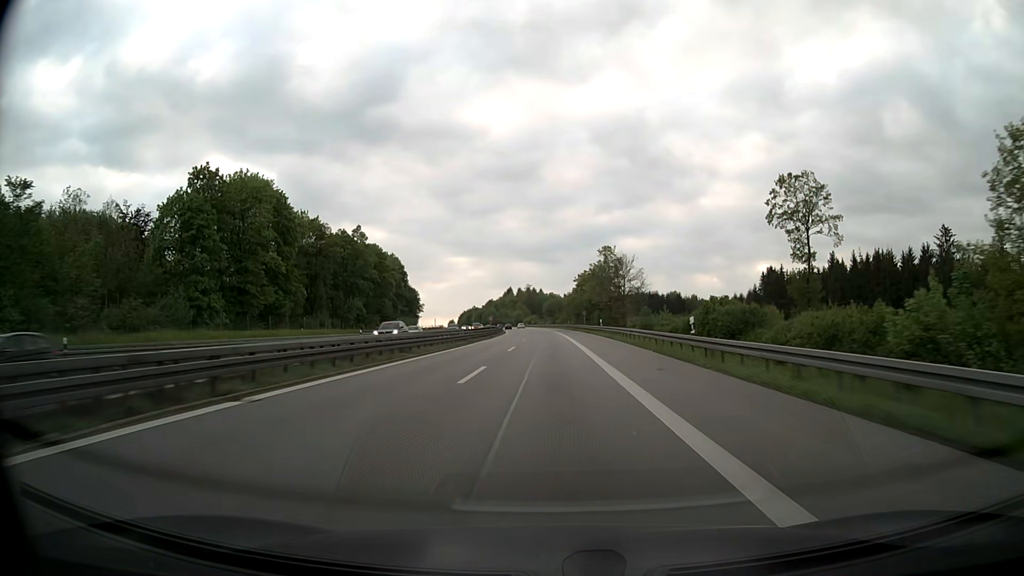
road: motorway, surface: asphalt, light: Day
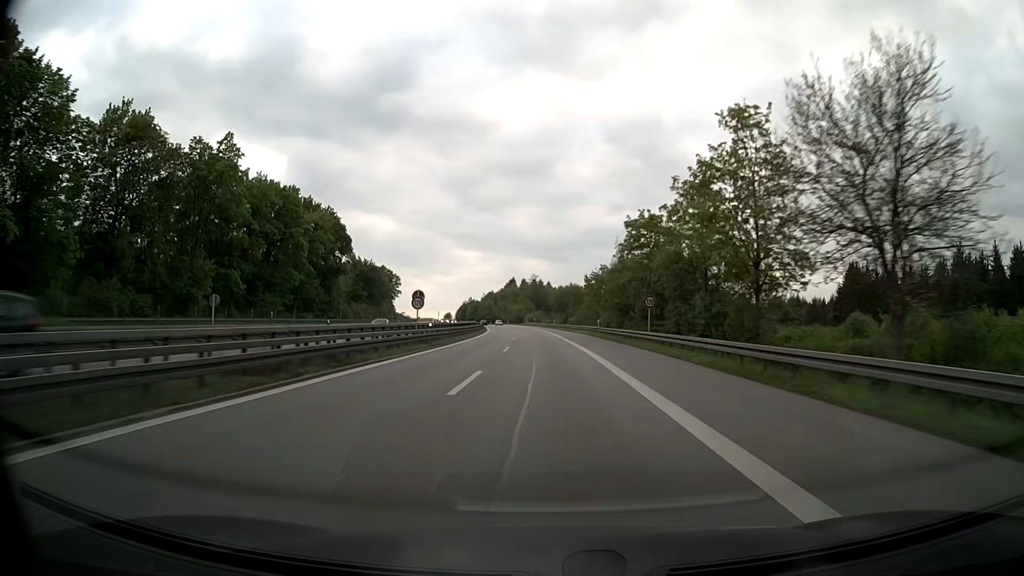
(-0.1, +57.0) m; 0°
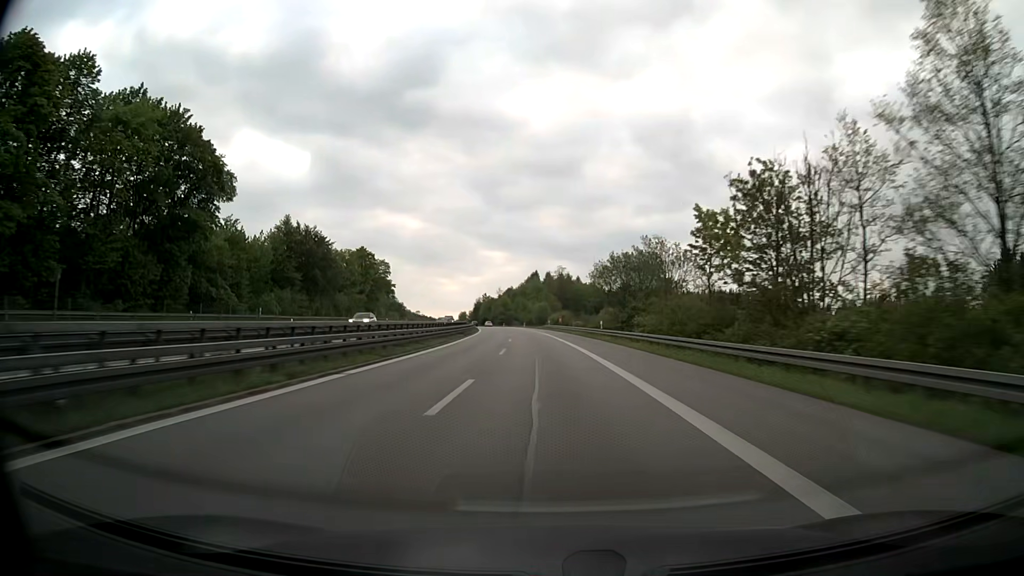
(-1.1, +57.1) m; -2°
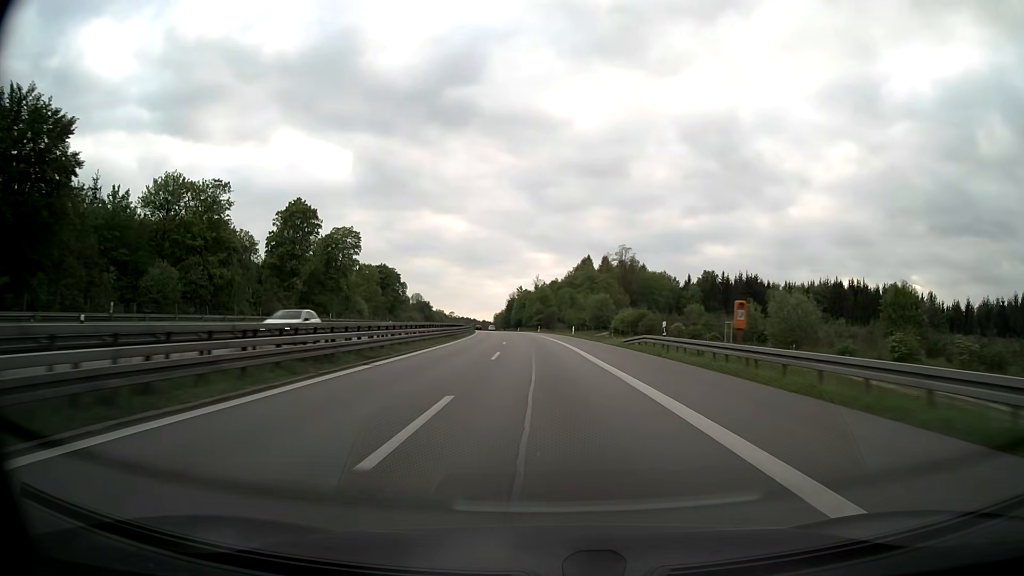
(-2.4, +76.1) m; -4°
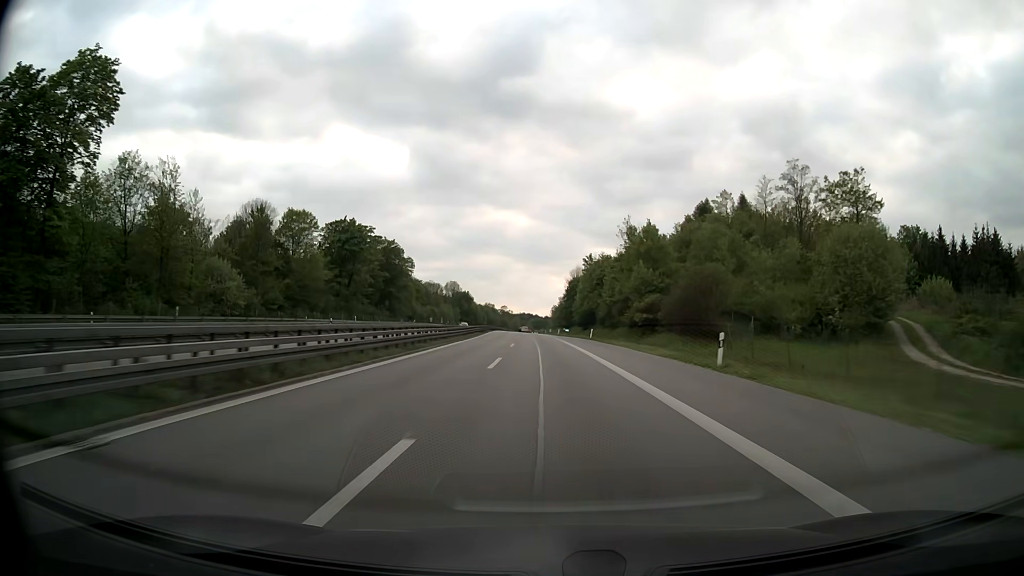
(-4.7, +95.1) m; -5°
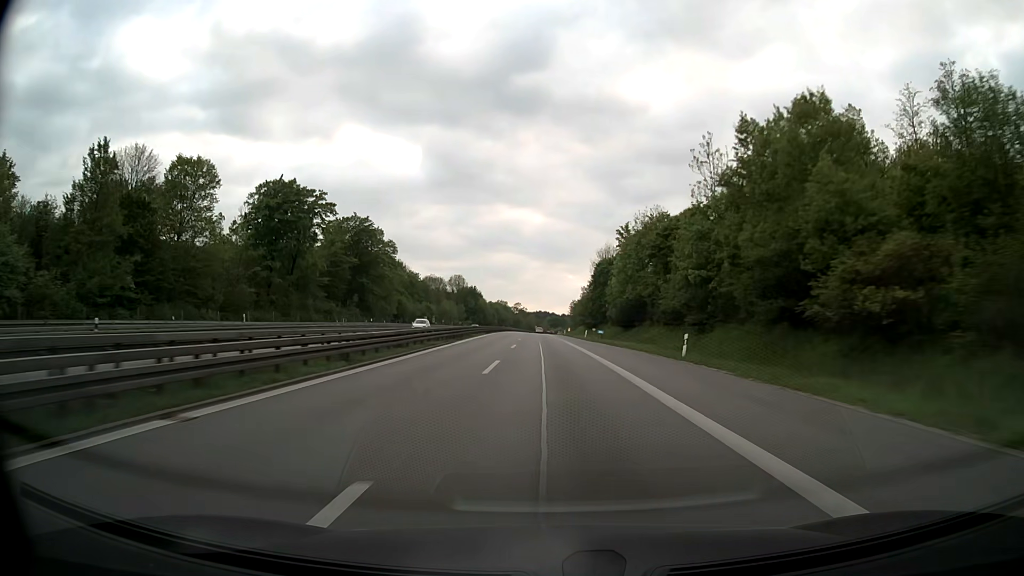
(-0.5, +38.2) m; -1°
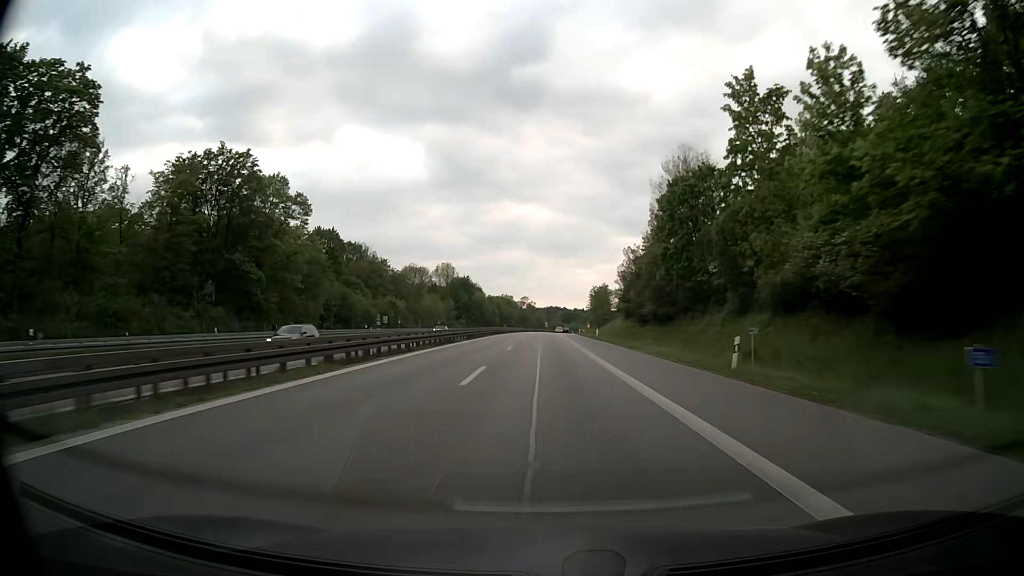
(-0.6, +57.4) m; -1°
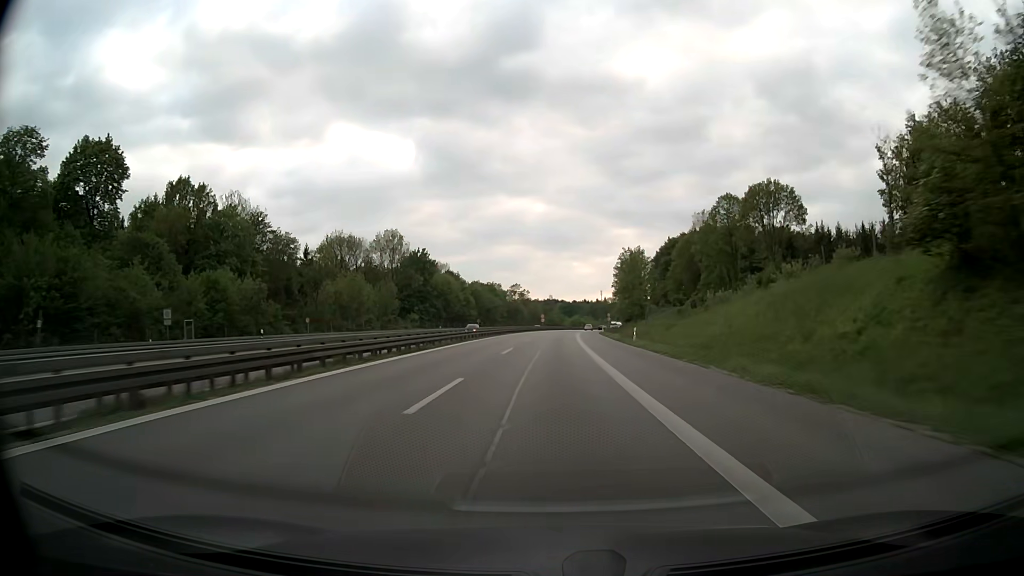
(-0.3, +76.6) m; 0°
(0, +10) (0, +20) (0, +30) (0, +40) (+1, +50) (+1, +60) (+1, +70) (+2, +80) (+2, +90) (+3, +100) m
